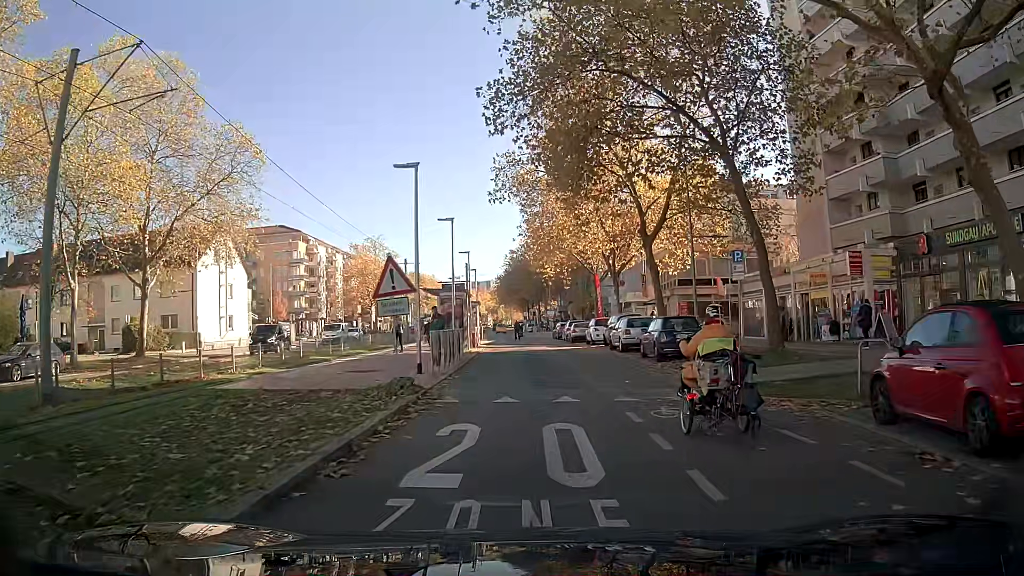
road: tertiary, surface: paving_stones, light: Day
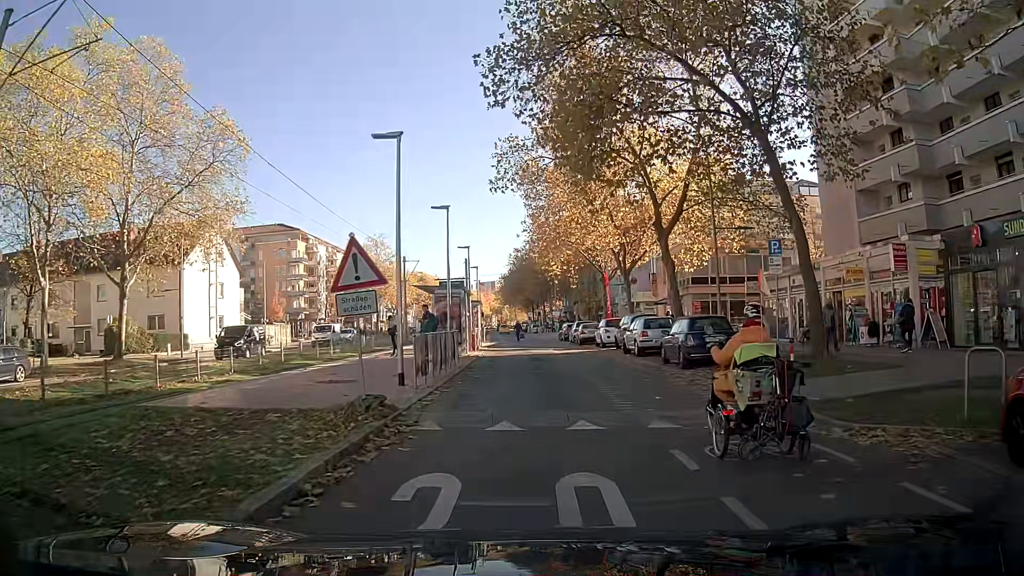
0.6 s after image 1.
(0.0, +2.9) m; -1°
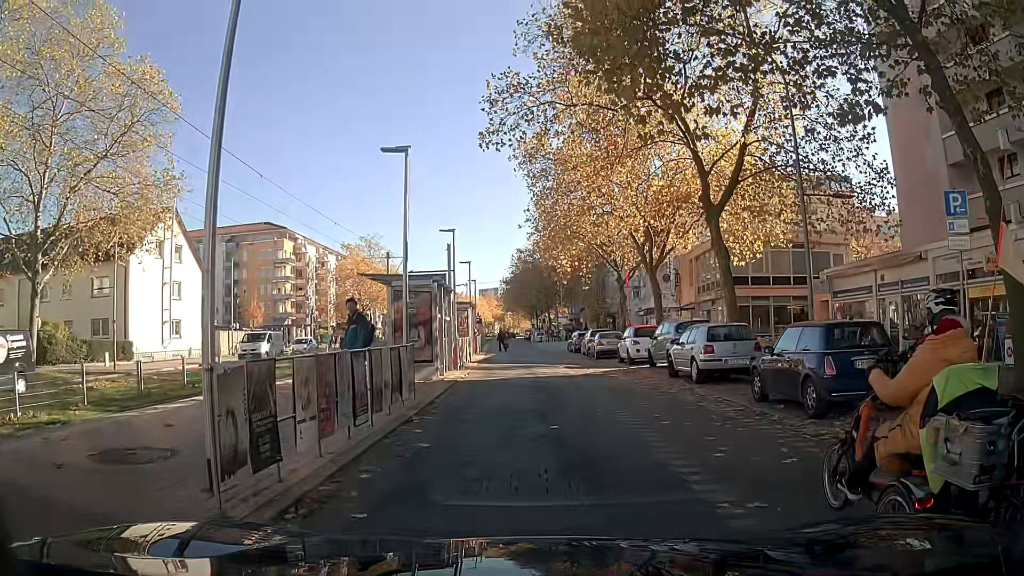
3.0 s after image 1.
(+0.1, +8.0) m; +2°
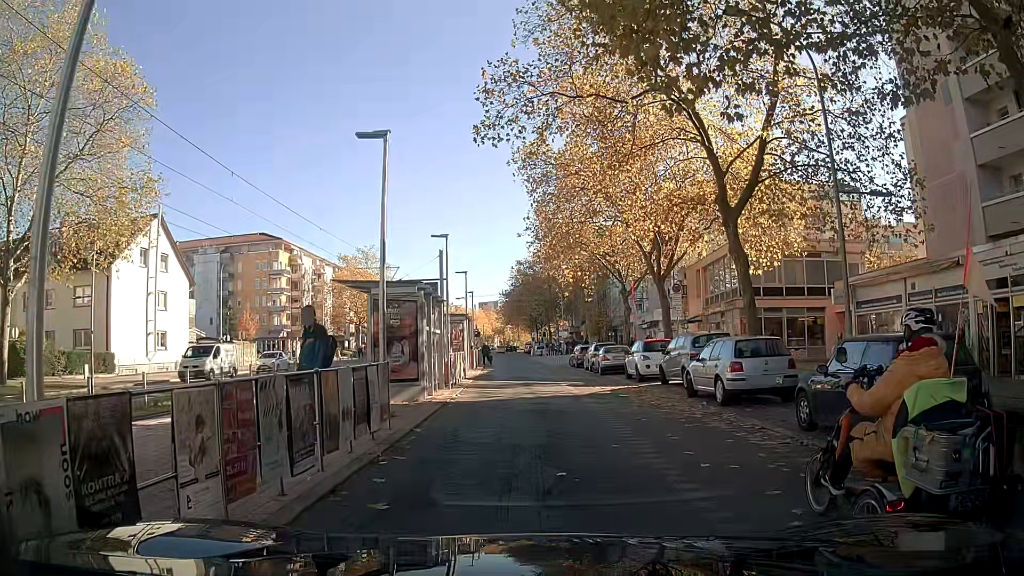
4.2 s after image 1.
(0.0, +2.2) m; 0°
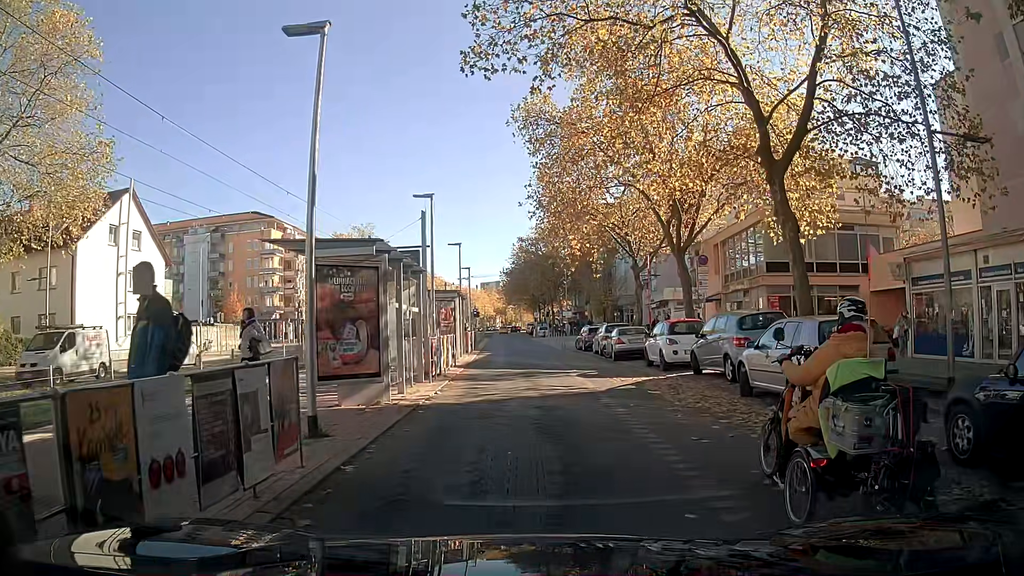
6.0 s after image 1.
(0.0, +4.2) m; -1°
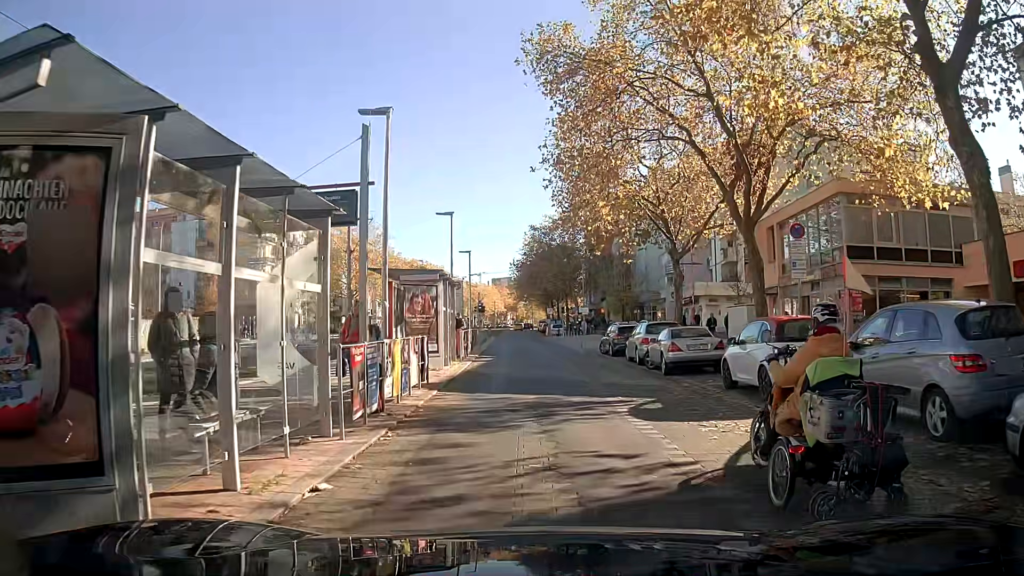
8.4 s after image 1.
(-0.2, +8.1) m; -2°
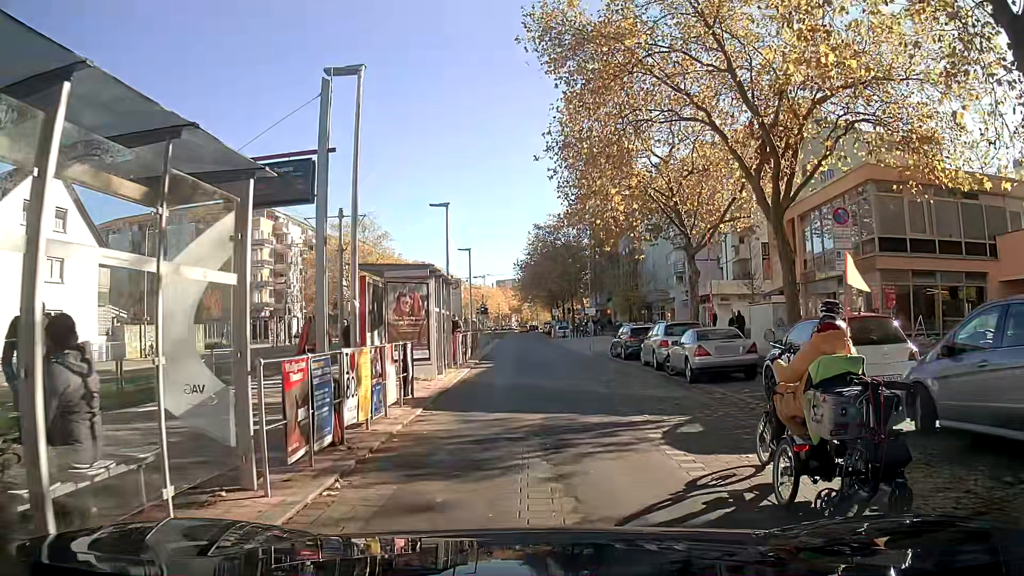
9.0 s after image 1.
(0.0, +2.4) m; +1°
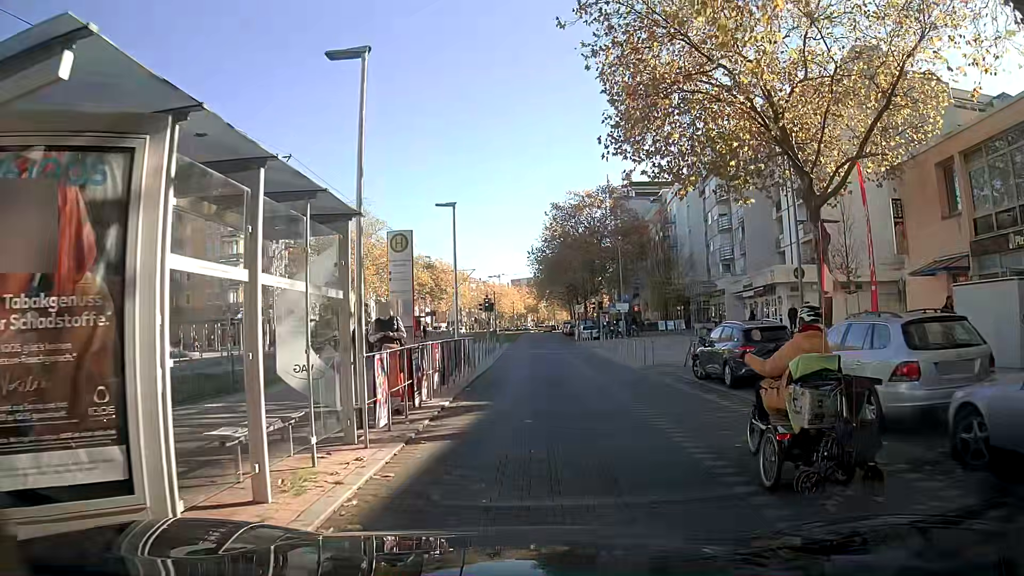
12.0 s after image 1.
(0.0, +12.7) m; -1°
(0, +10) (0, +20) (-1, +30) (-1, +40) (-1, +50) (-1, +60) (-1, +70) (-1, +80) (-2, +90) (-1, +100) m
